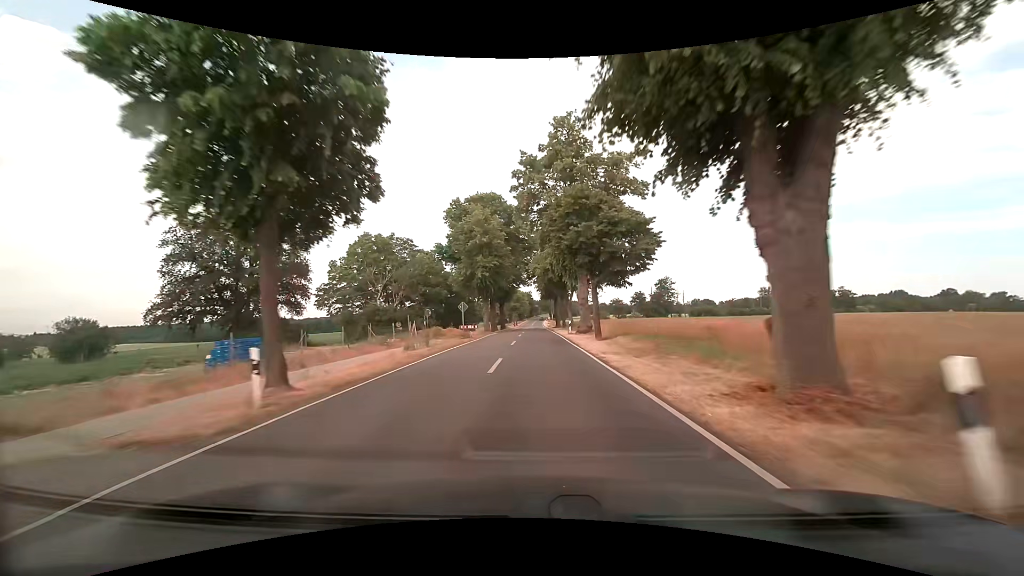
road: tertiary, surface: asphalt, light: Day
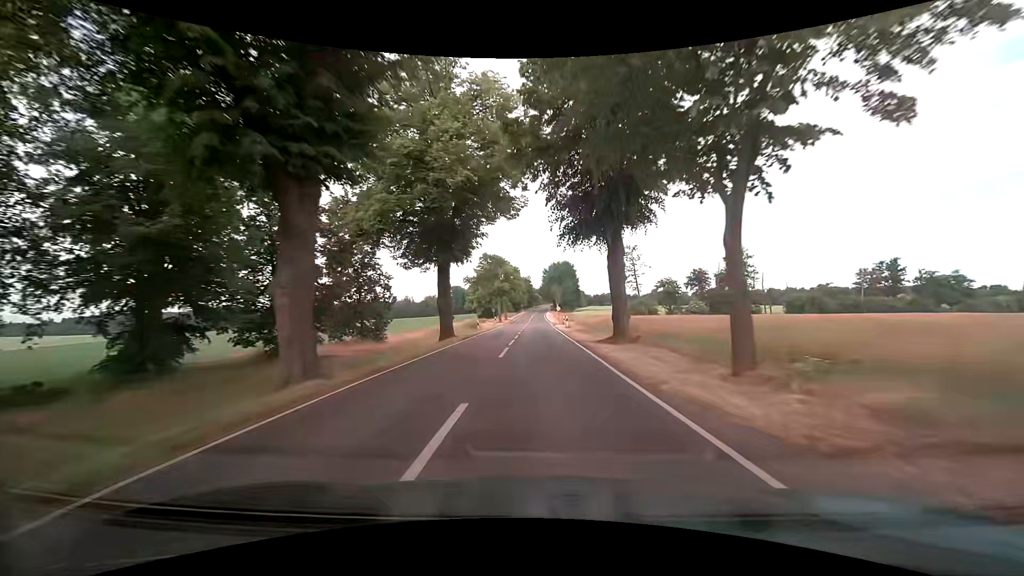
(-0.1, +56.3) m; 0°
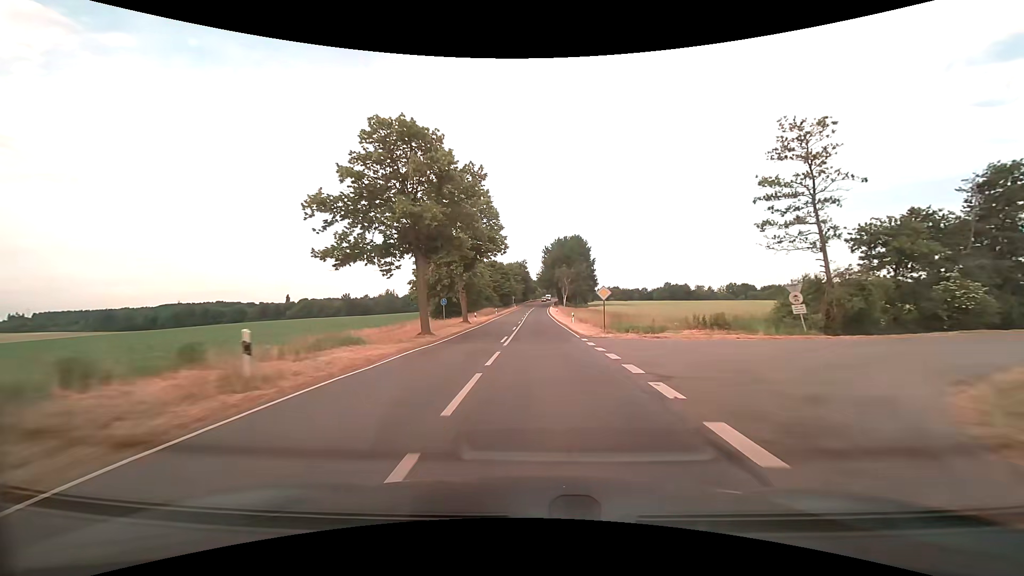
(+0.1, +57.0) m; 0°
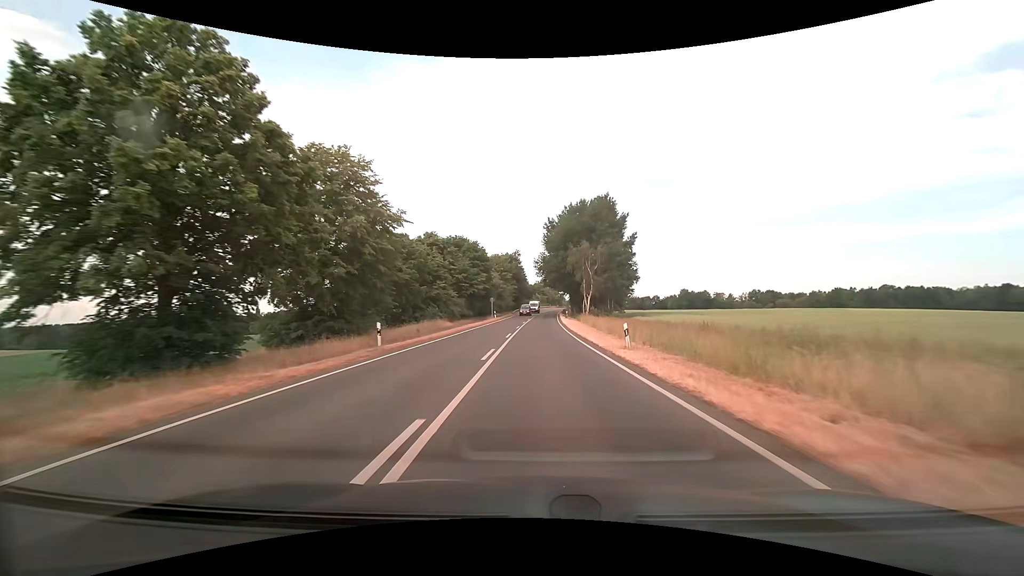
(-0.1, +56.0) m; 0°
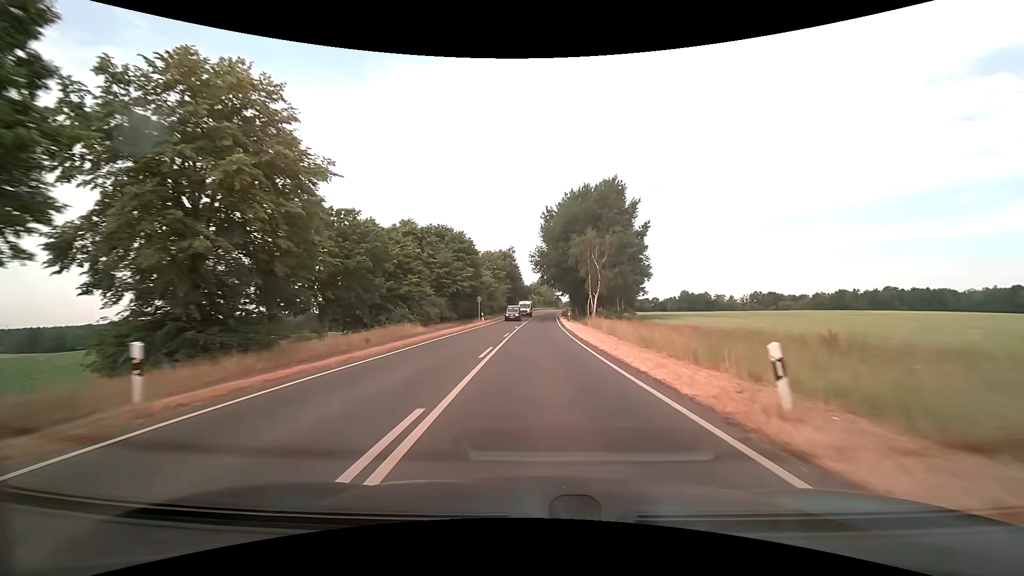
(+0.1, +11.2) m; +1°
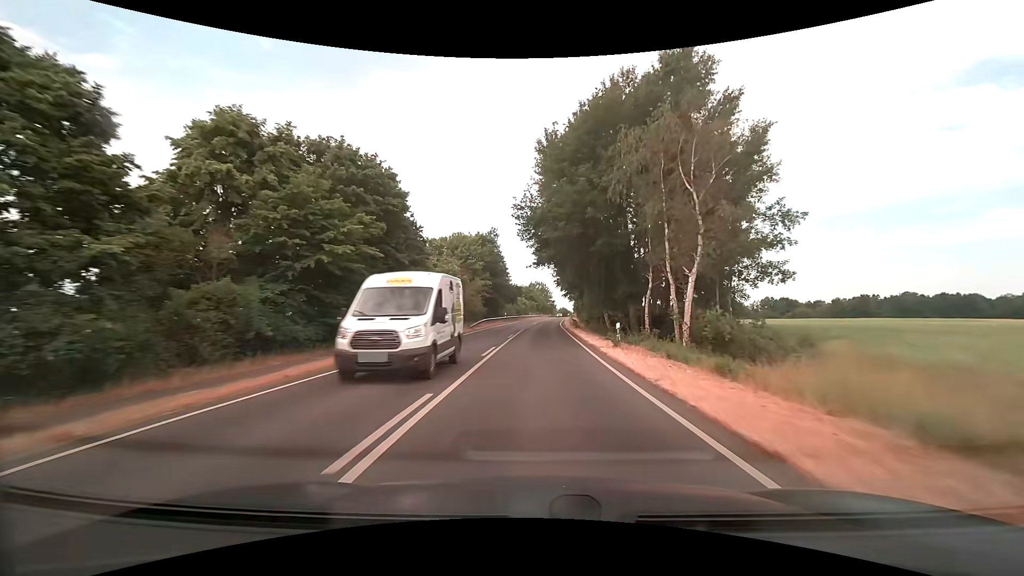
(+0.2, +34.9) m; +1°
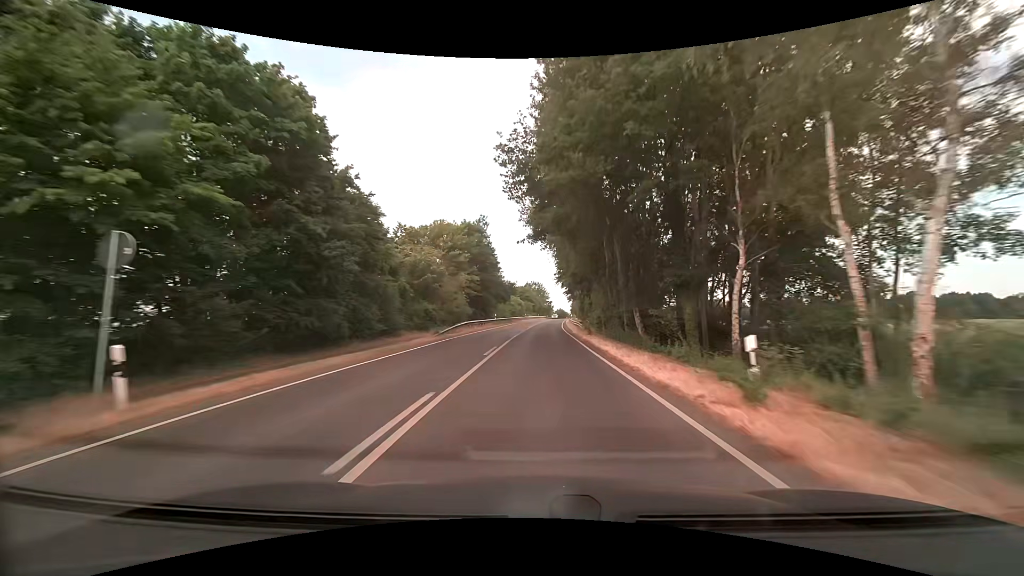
(+0.1, +12.1) m; +1°
